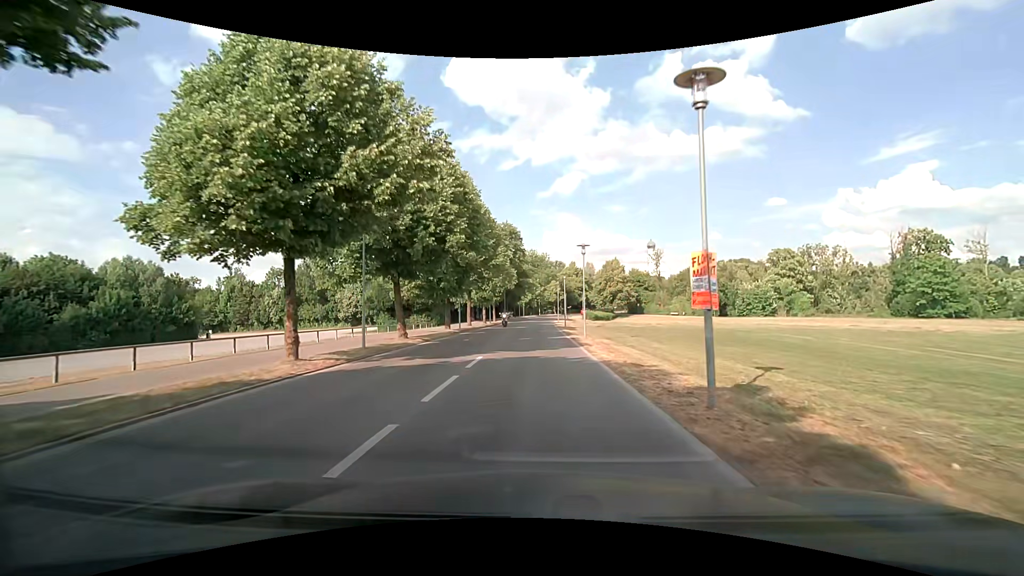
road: tertiary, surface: asphalt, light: Day
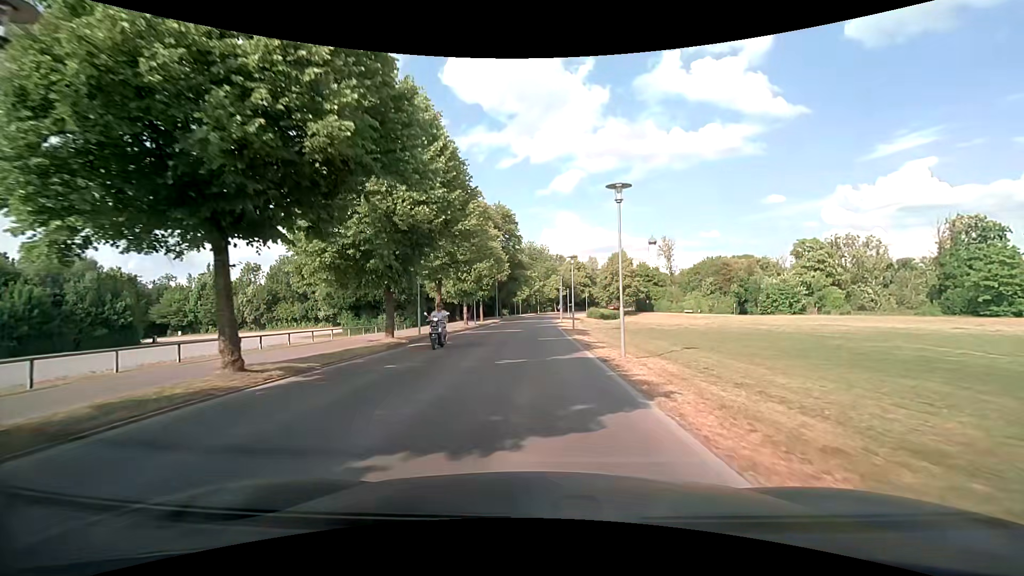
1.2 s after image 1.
(0.0, +12.6) m; 0°
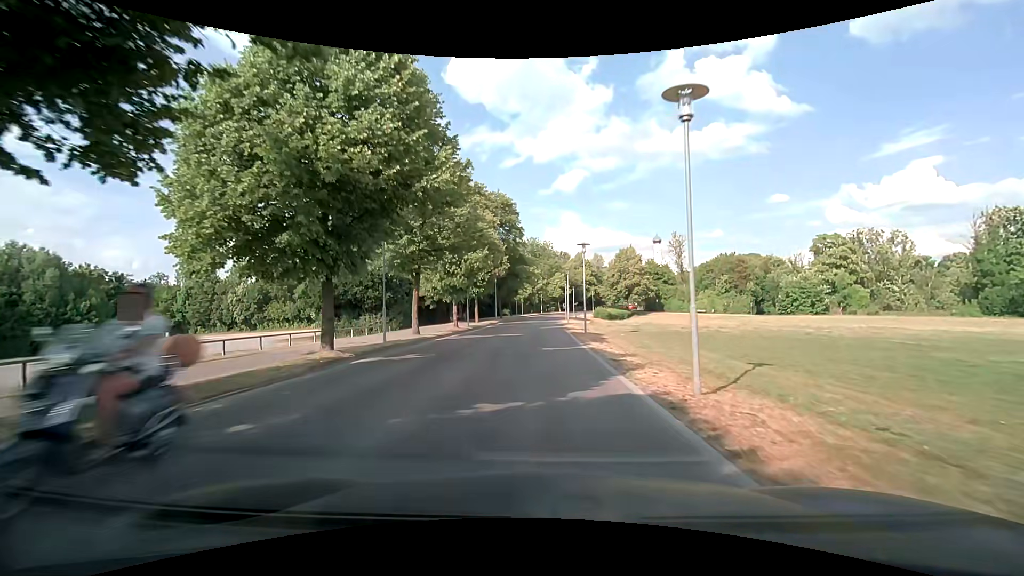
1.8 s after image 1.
(0.0, +6.4) m; -1°
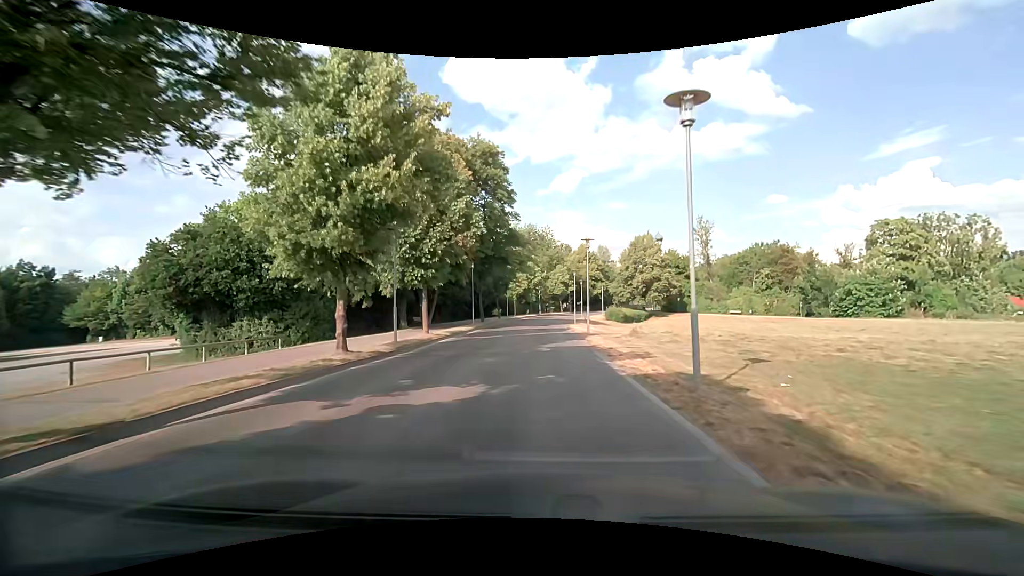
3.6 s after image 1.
(0.0, +19.3) m; 0°
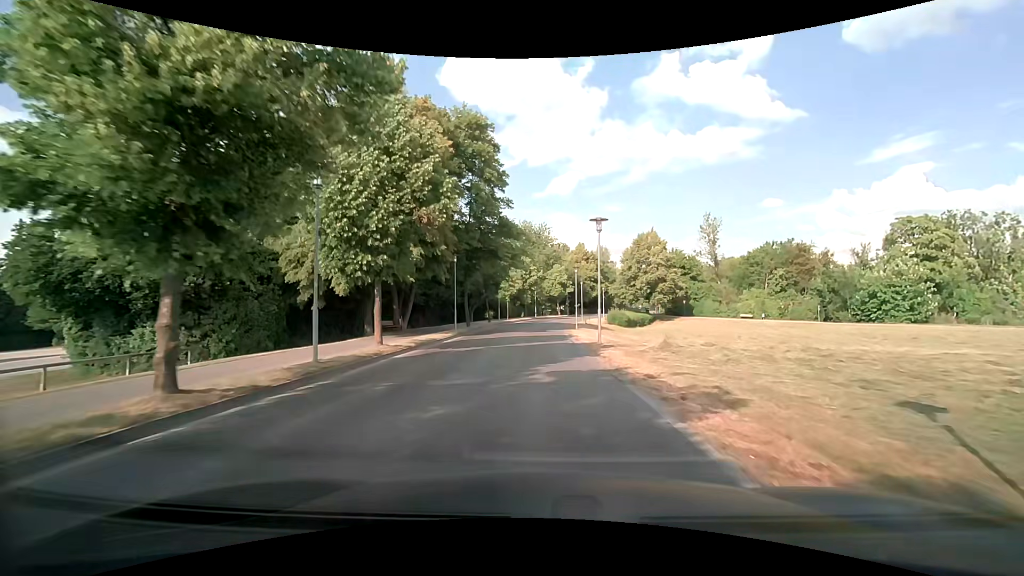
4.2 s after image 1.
(0.0, +6.5) m; +1°
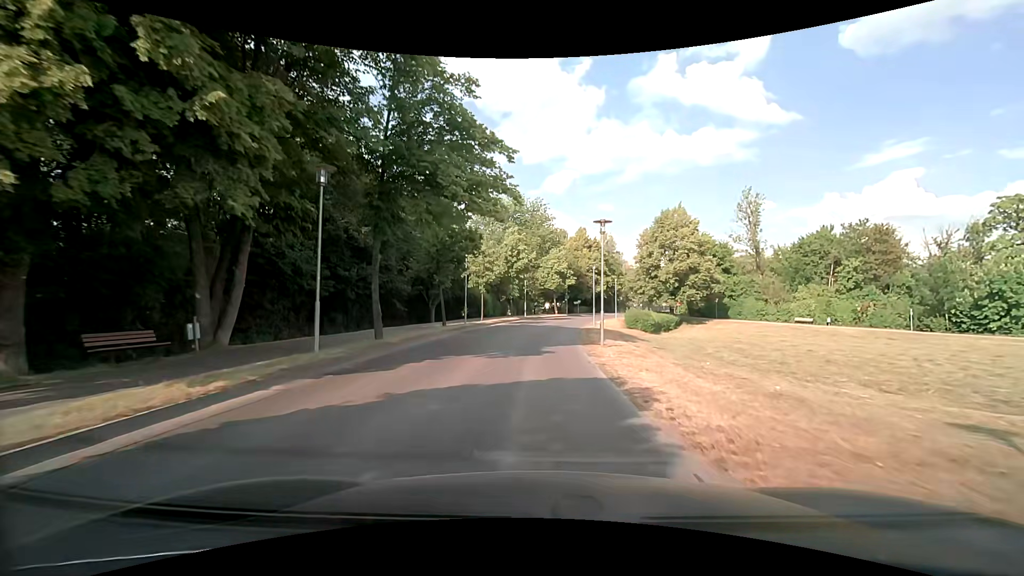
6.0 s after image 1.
(+0.1, +19.7) m; +1°
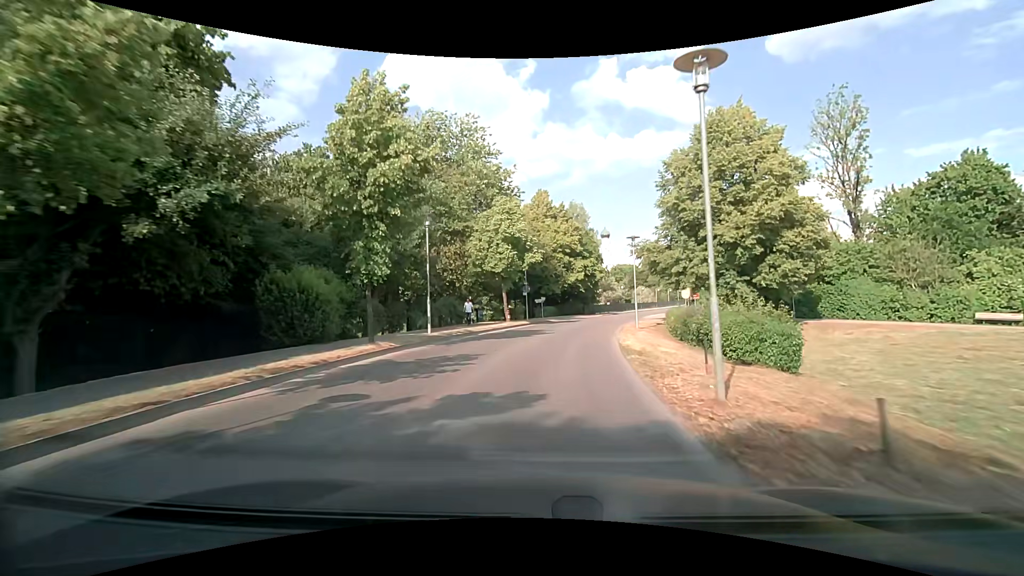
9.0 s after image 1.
(+1.0, +32.6) m; +5°
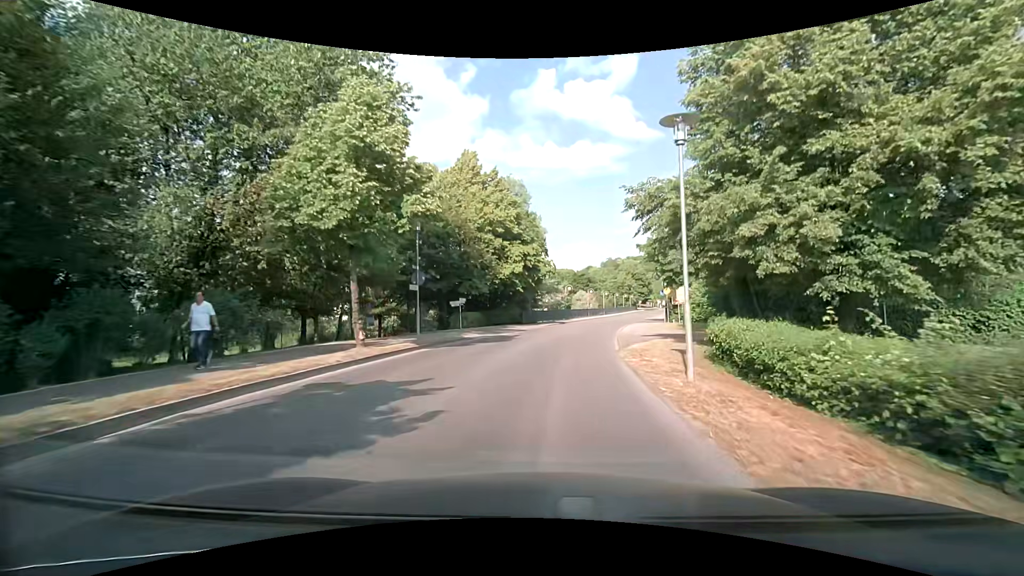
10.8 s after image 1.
(+1.1, +18.5) m; +7°
(0, +10) (+1, +20) (+3, +30) (+5, +40) (+8, +49) (+10, +59) (+13, +68) (+16, +78) (+19, +88) (+22, +97) m
